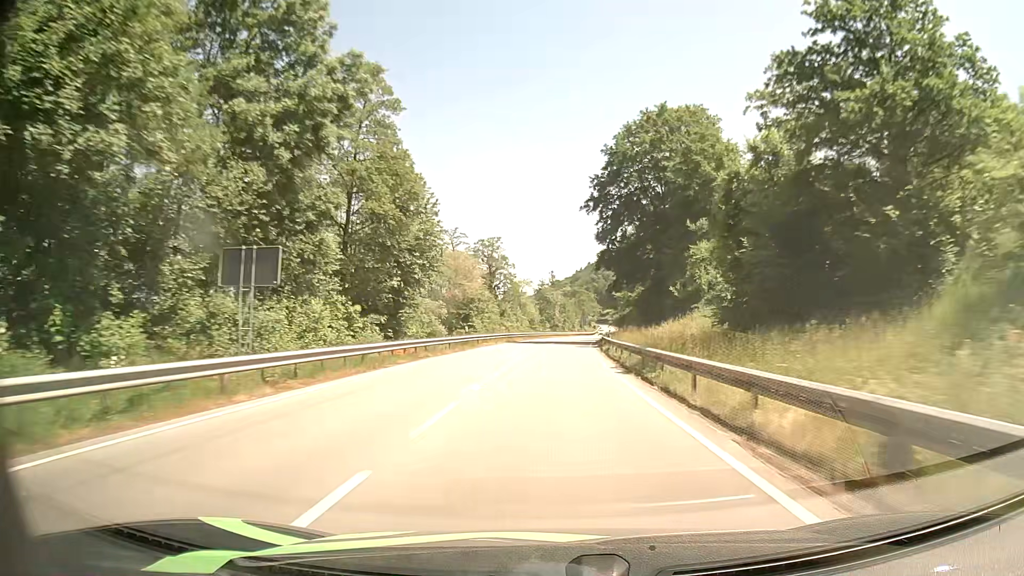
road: primary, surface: asphalt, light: Day
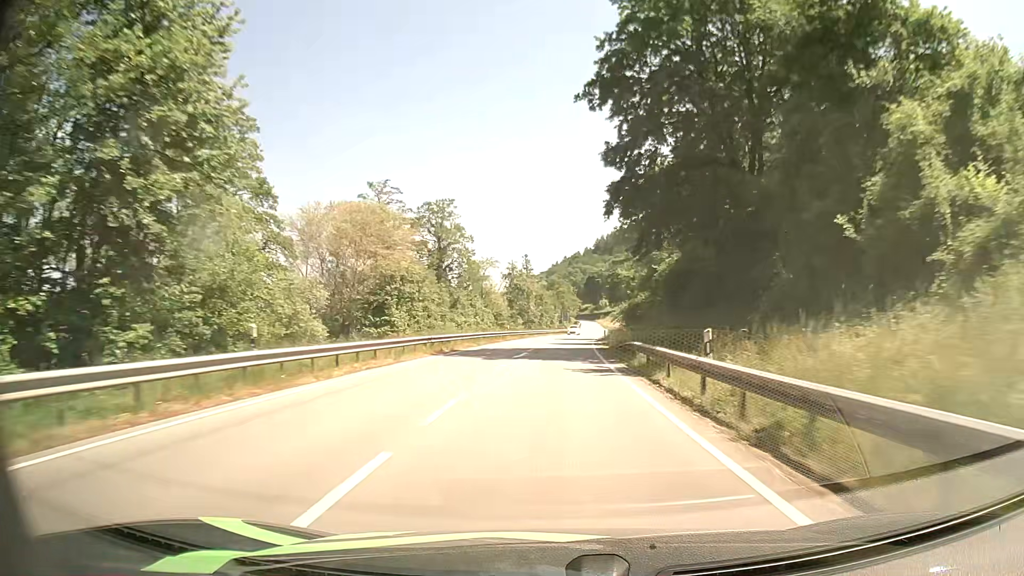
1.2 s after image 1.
(+0.2, +29.1) m; +1°
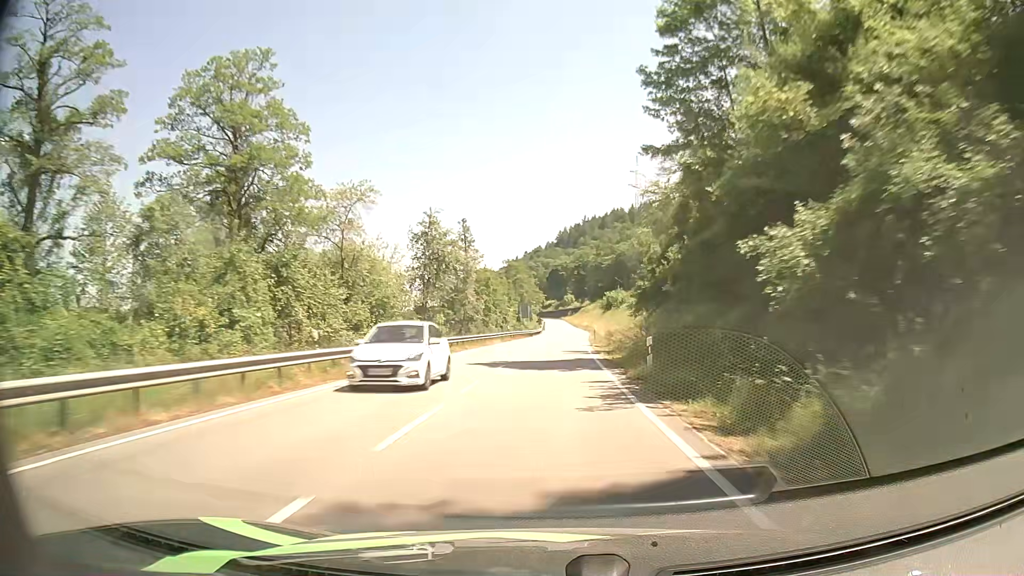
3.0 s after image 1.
(+1.5, +43.7) m; +3°
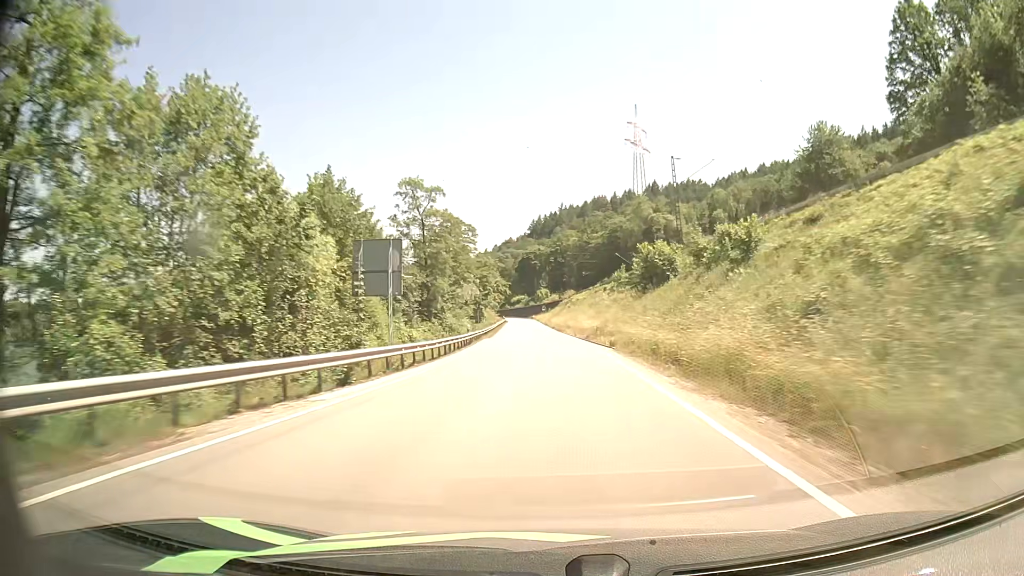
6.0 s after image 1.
(+2.3, +74.7) m; +2°
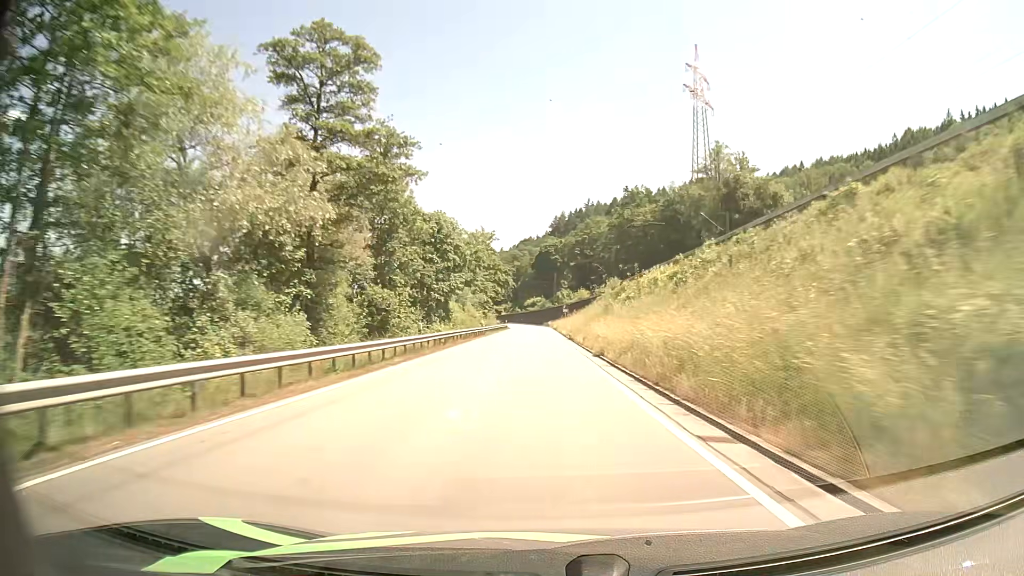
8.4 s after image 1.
(-0.2, +60.9) m; -1°
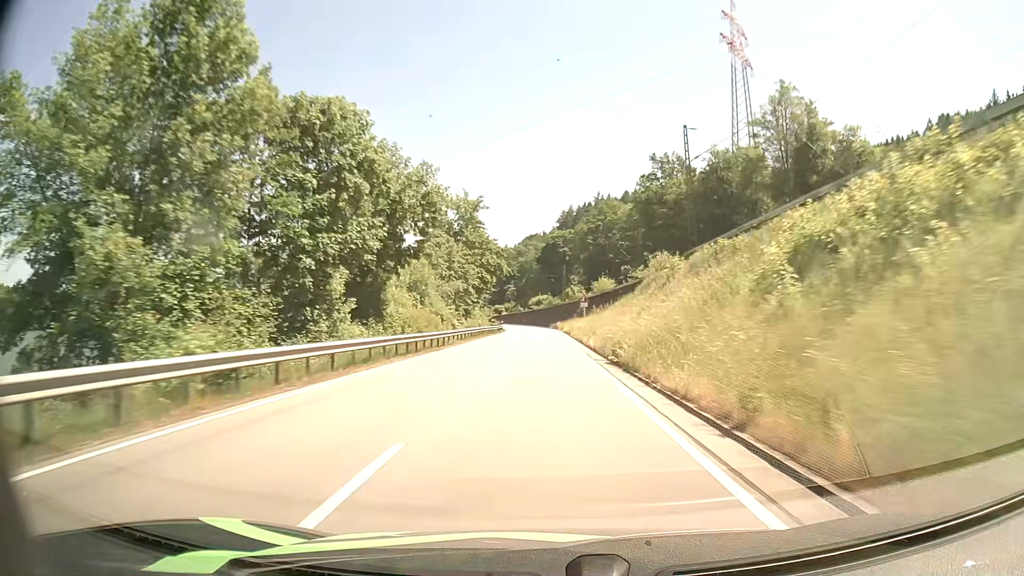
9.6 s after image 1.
(-0.2, +30.3) m; -1°
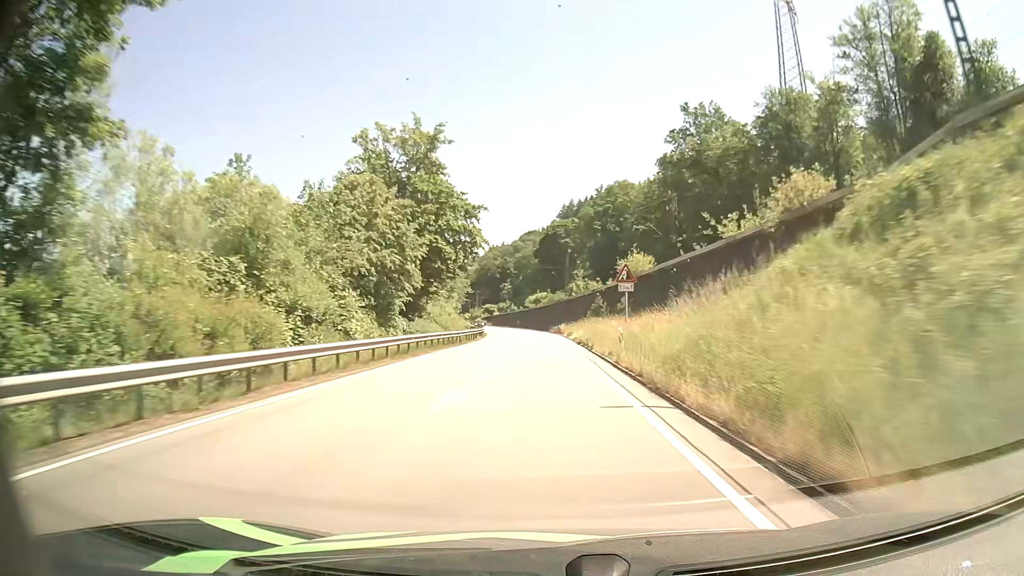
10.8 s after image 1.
(-0.1, +29.3) m; 0°
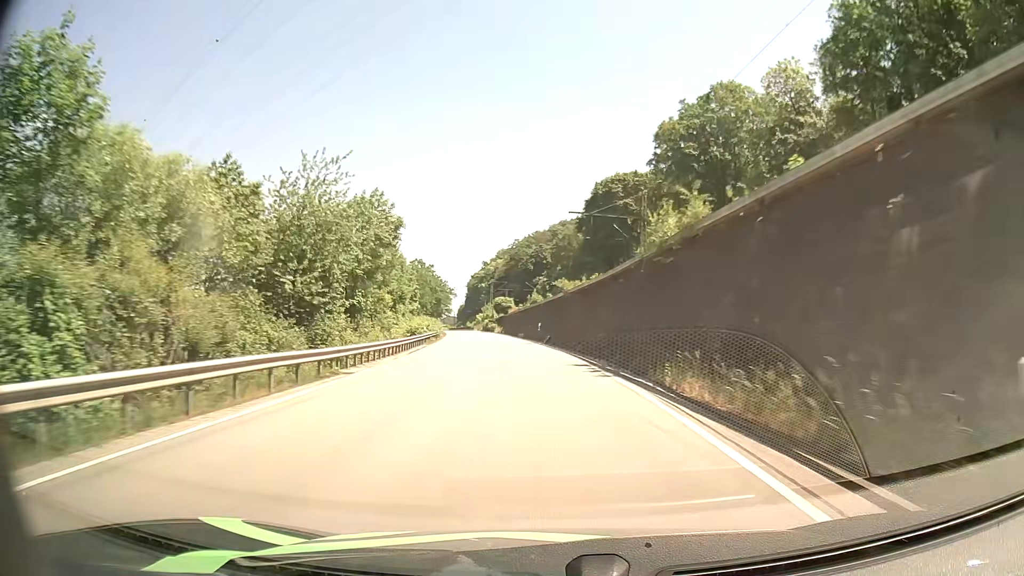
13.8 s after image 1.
(-1.1, +69.2) m; -3°
(0, +10) (0, +20) (-1, +30) (-2, +40) (-3, +50) (-5, +60) (-6, +70) (-8, +80) (-9, +89) (-11, +99) m
